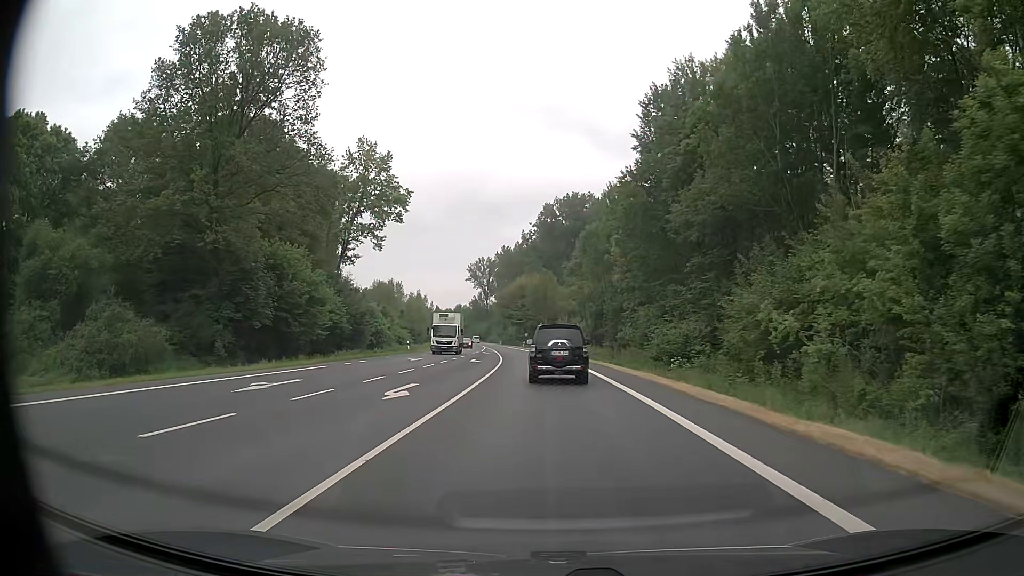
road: primary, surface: asphalt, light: Day
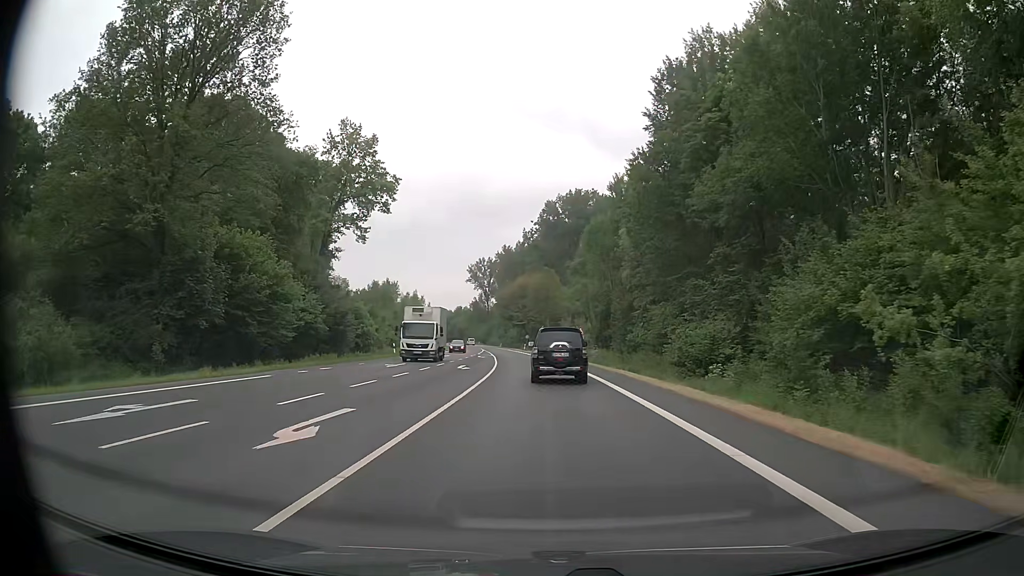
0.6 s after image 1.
(+0.1, +7.0) m; 0°
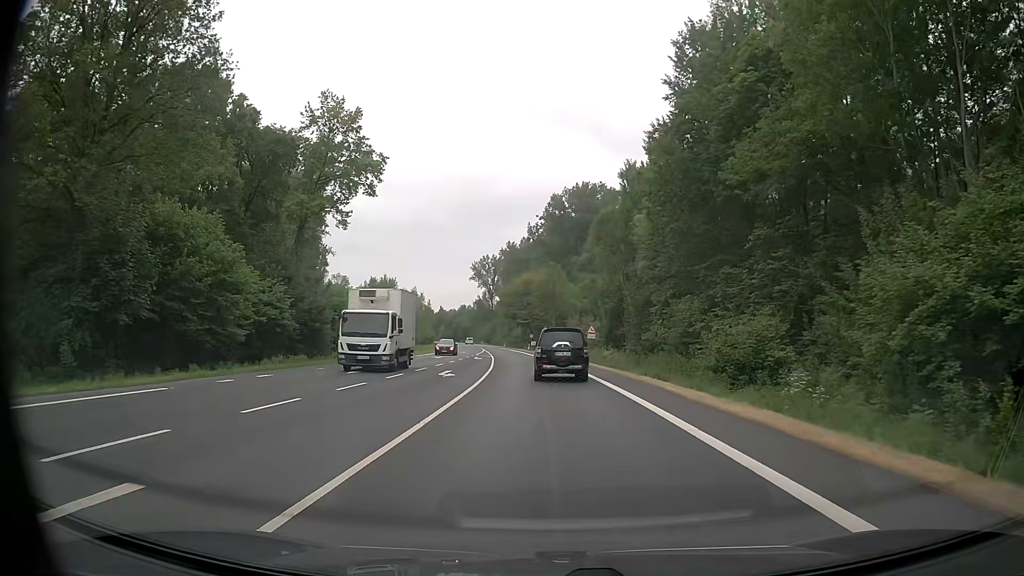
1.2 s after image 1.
(-0.1, +7.7) m; 0°
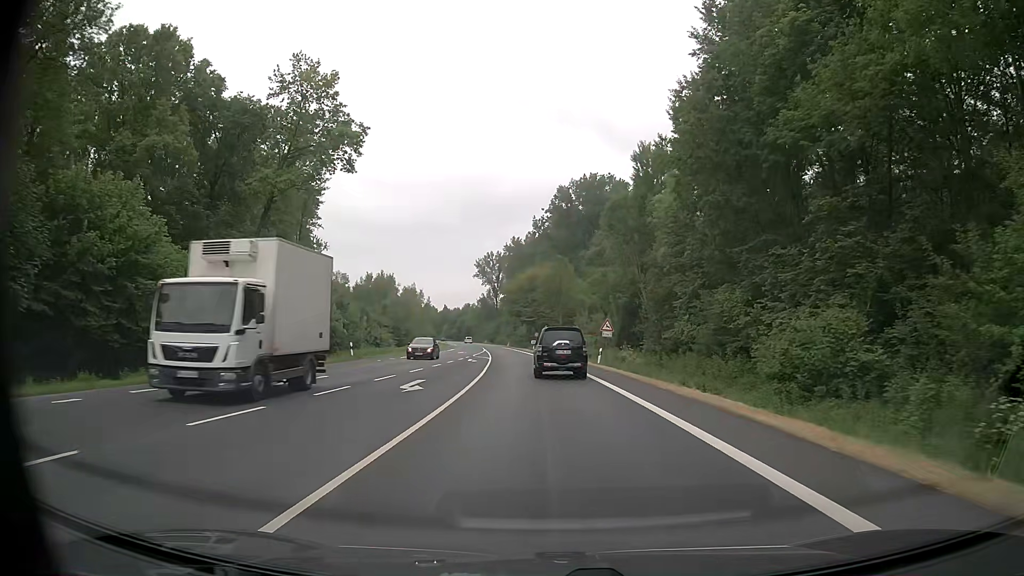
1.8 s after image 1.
(-0.1, +8.3) m; -1°
